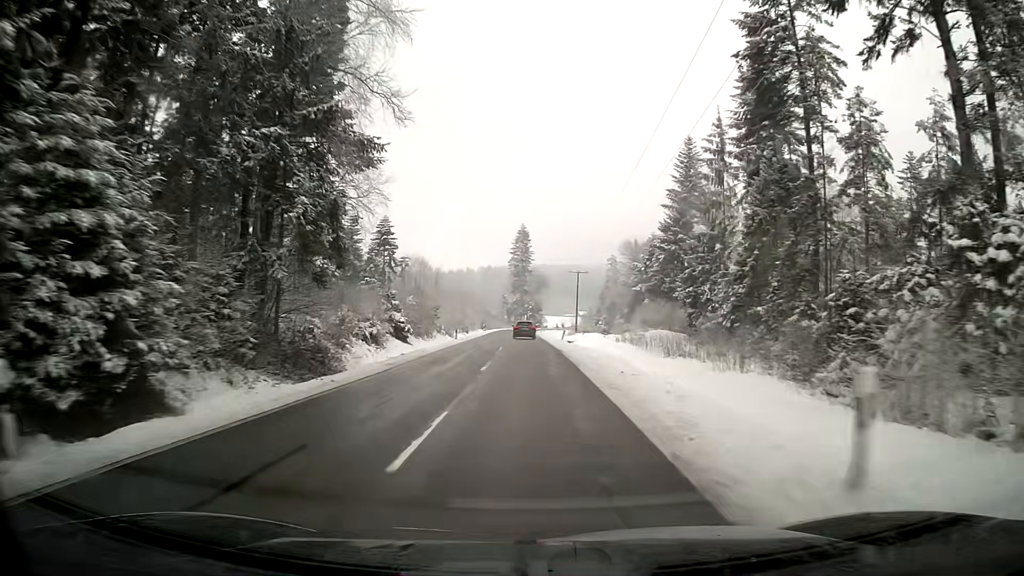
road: secondary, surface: asphalt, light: Day
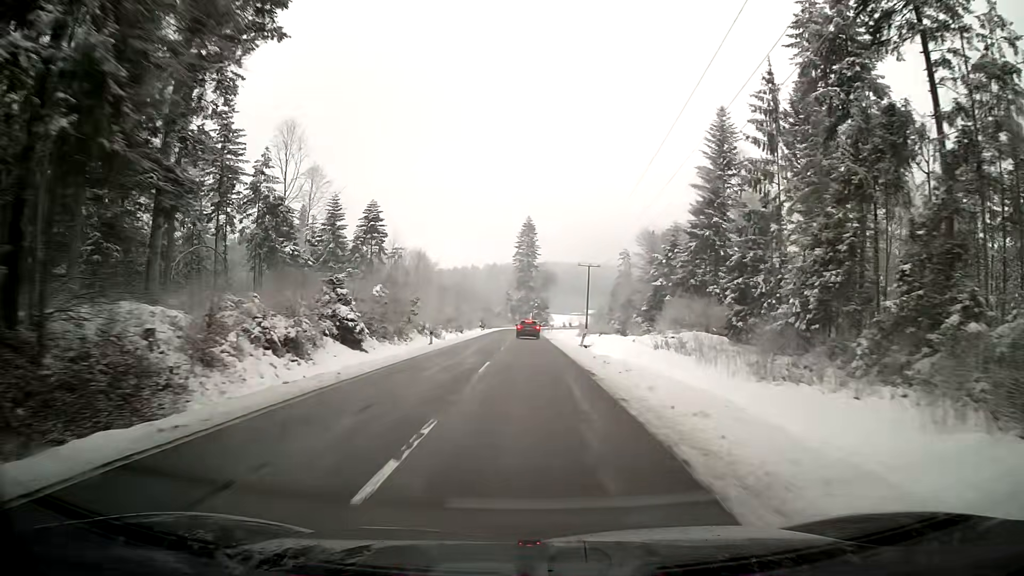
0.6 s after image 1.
(0.0, +13.3) m; 0°
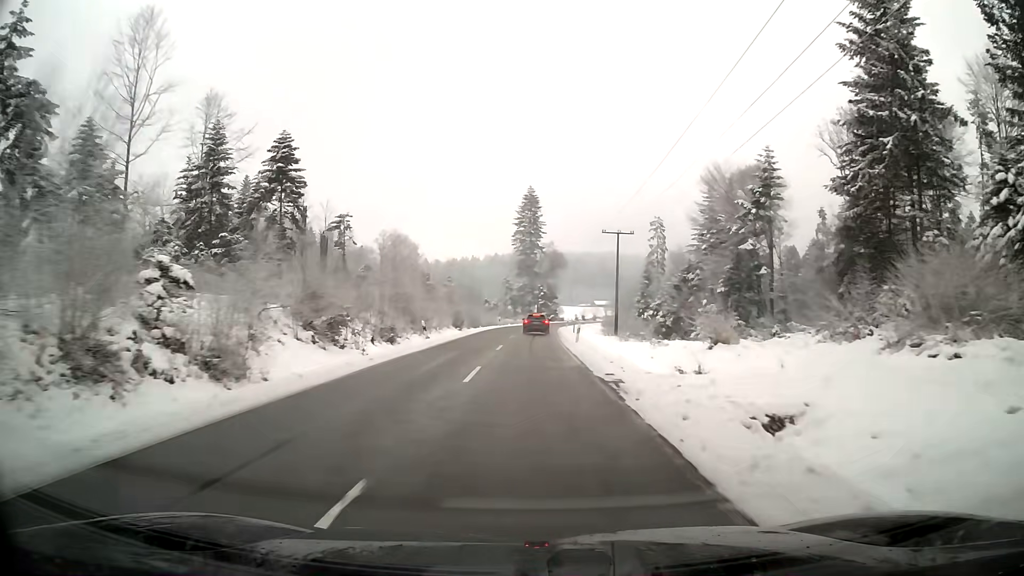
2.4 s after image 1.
(-0.3, +39.4) m; -1°
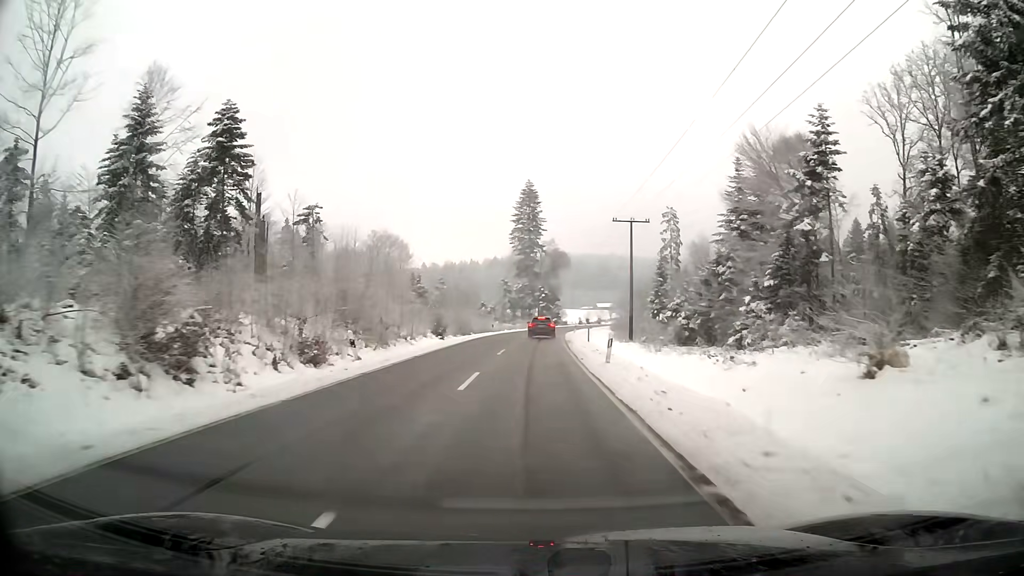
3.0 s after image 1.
(0.0, +12.9) m; 0°
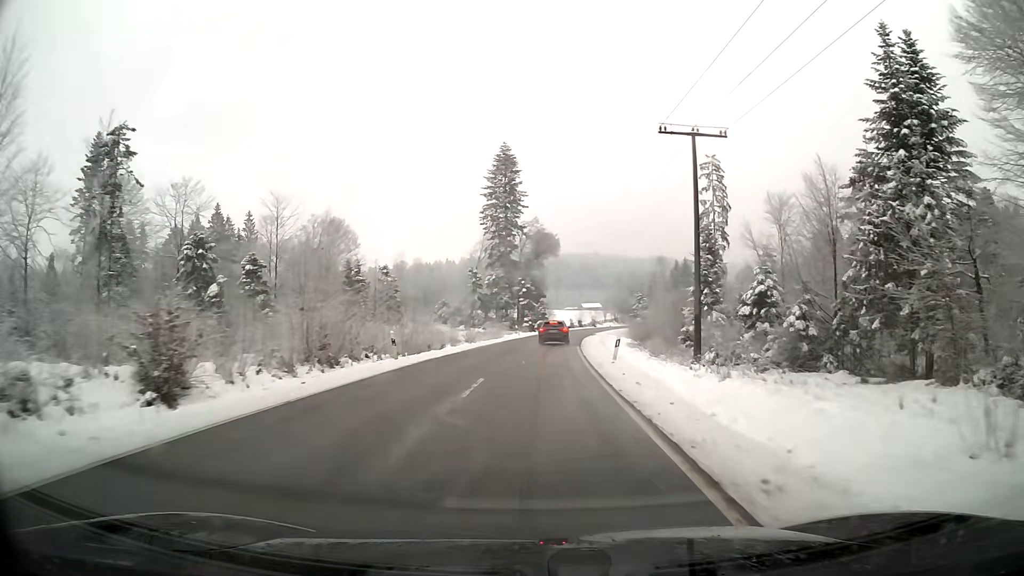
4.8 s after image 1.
(+0.4, +37.5) m; +2°
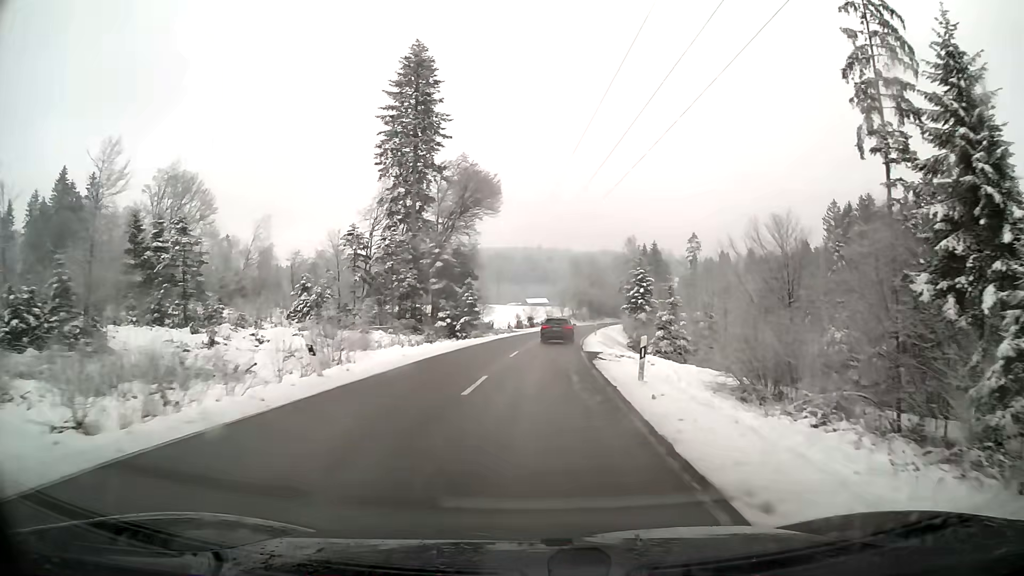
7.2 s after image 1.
(+2.0, +48.2) m; +5°
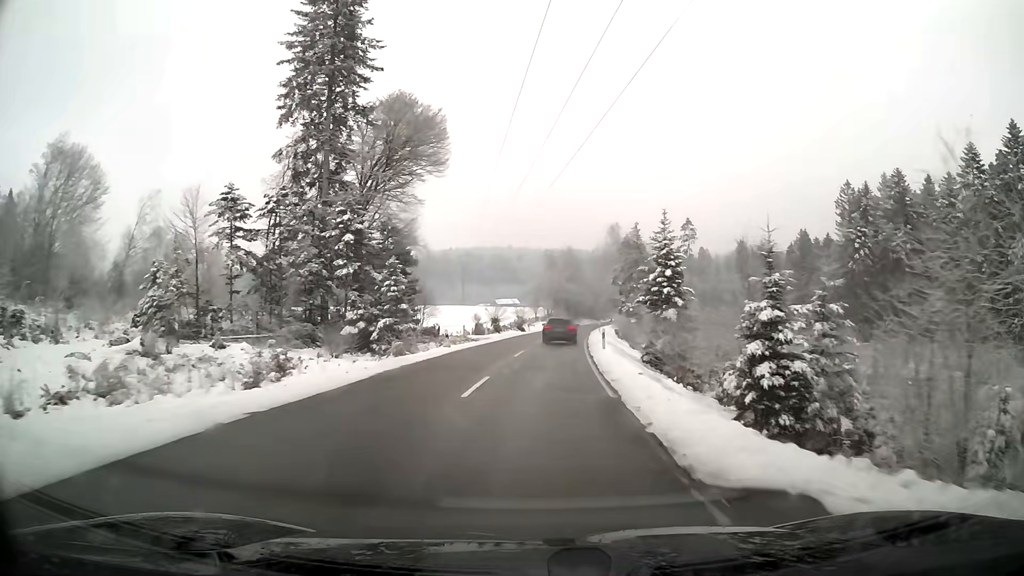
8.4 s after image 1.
(+0.5, +24.2) m; +3°
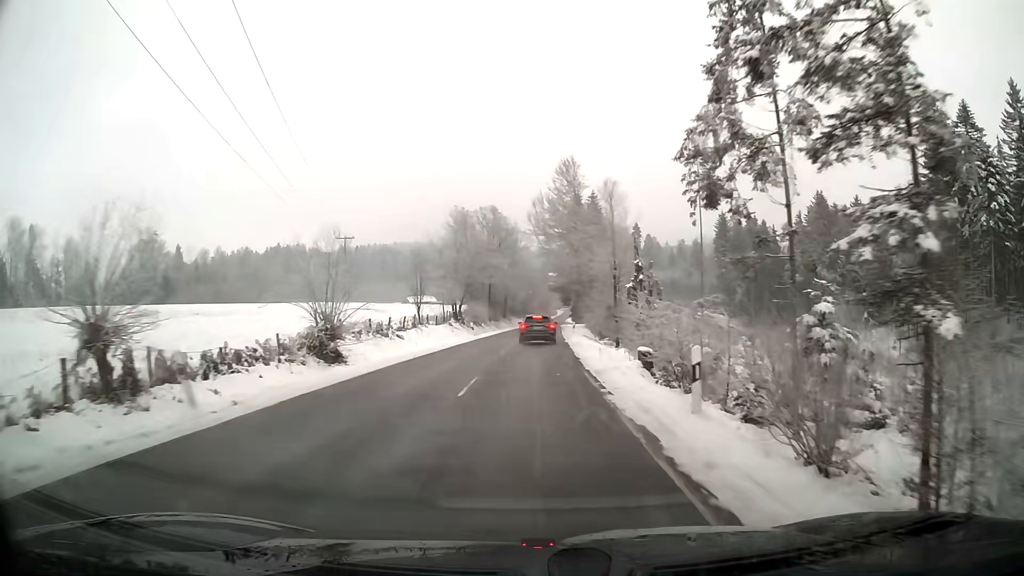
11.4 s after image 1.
(+3.3, +61.2) m; +5°
